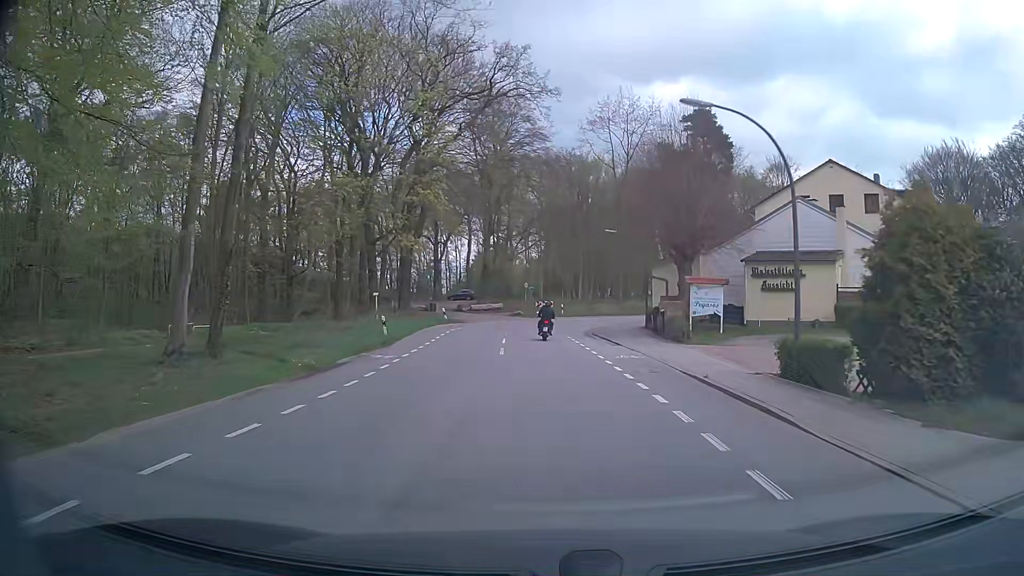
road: secondary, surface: asphalt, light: Day
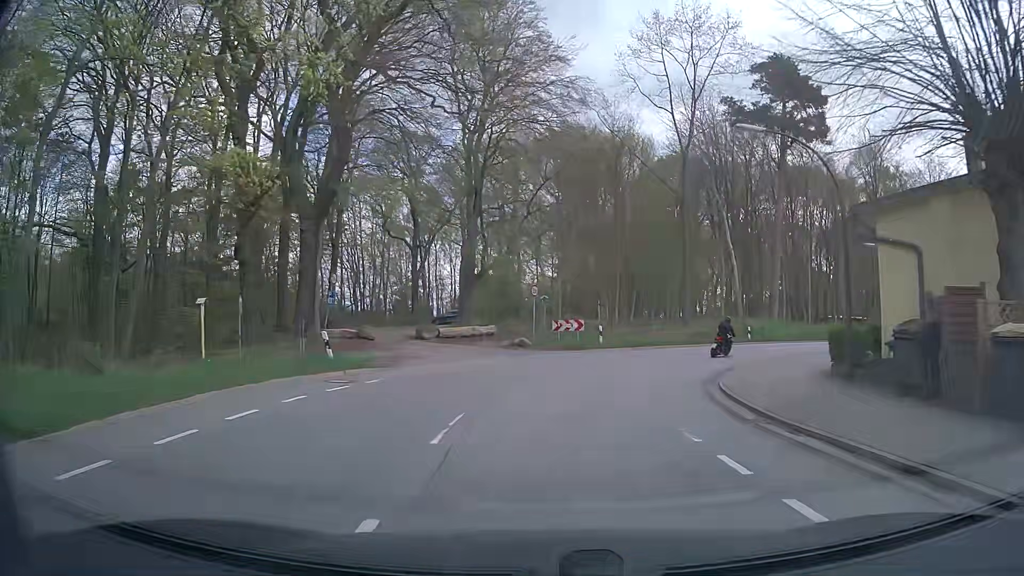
(-0.4, +26.4) m; -1°
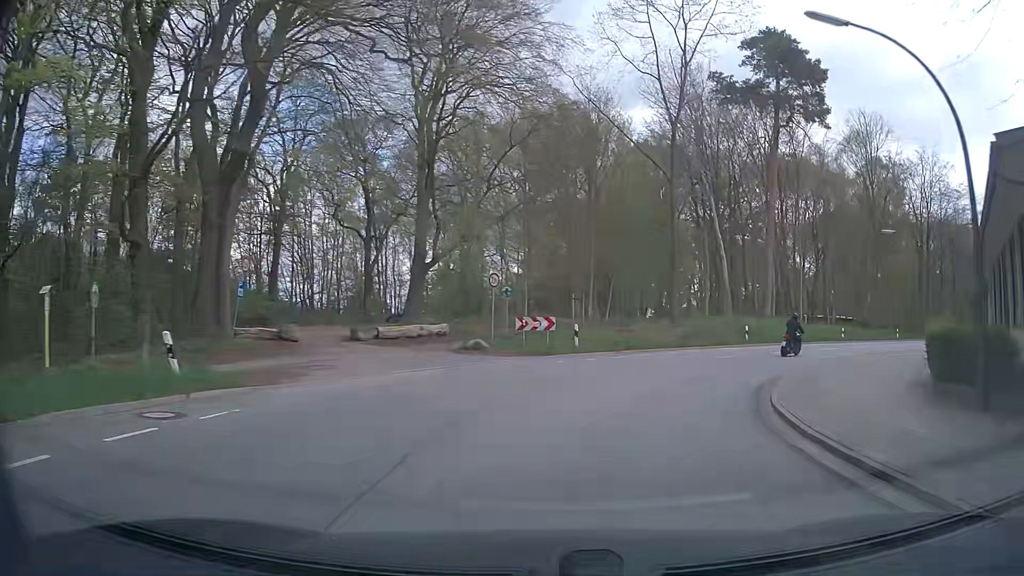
(+0.1, +6.6) m; +2°
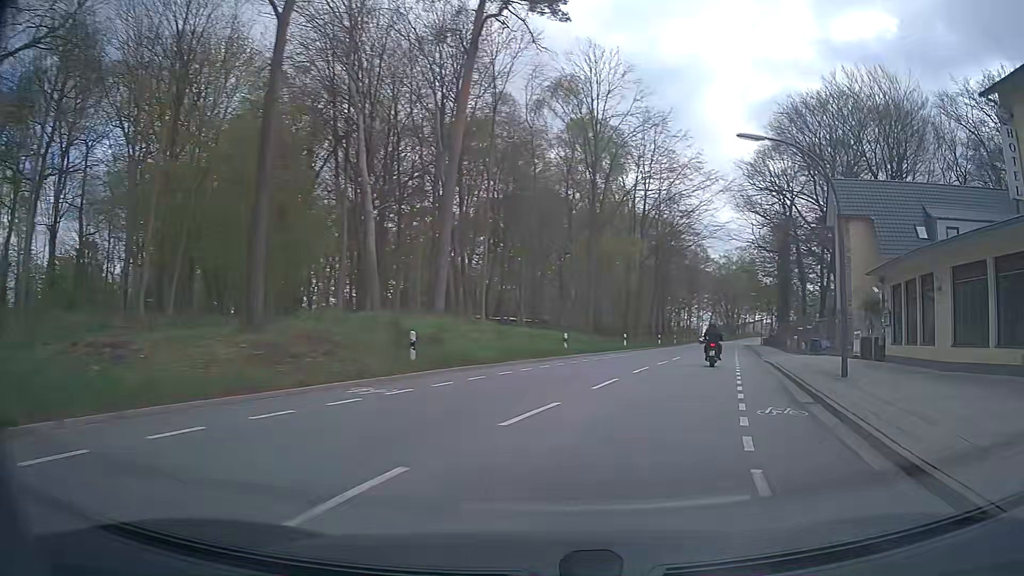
(+4.7, +20.3) m; +29°
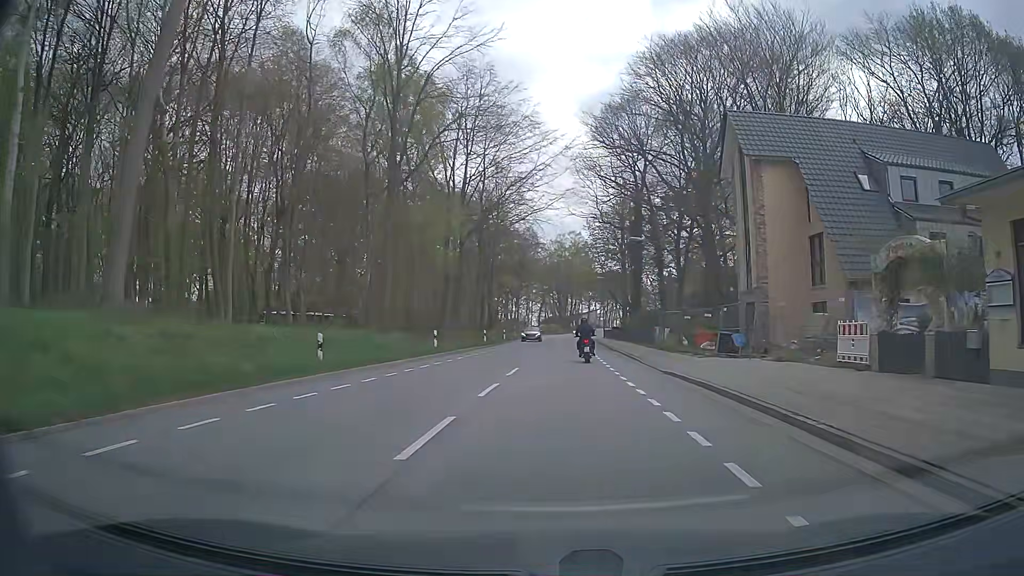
(+2.3, +13.7) m; +17°
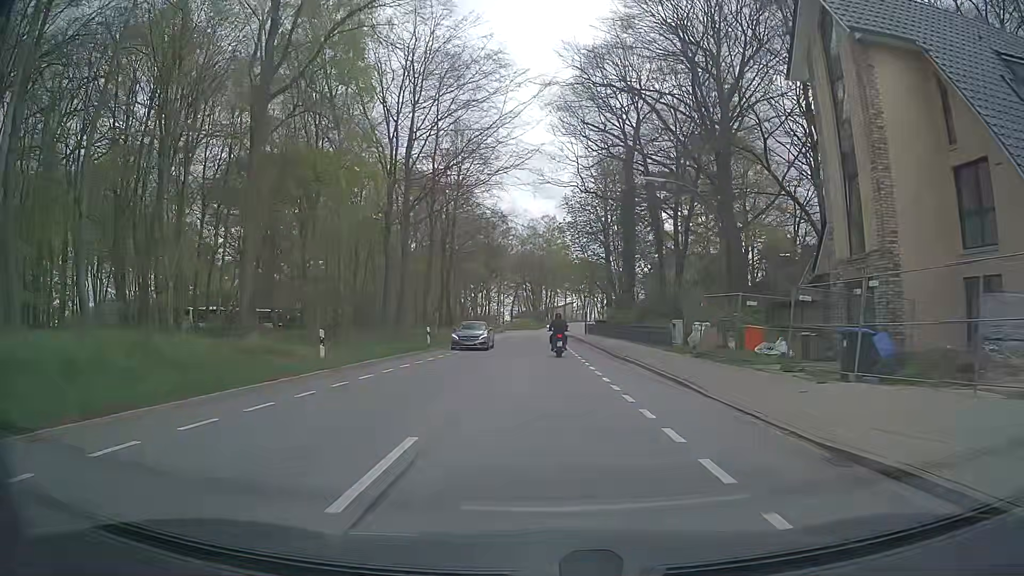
(+0.3, +13.9) m; +2°
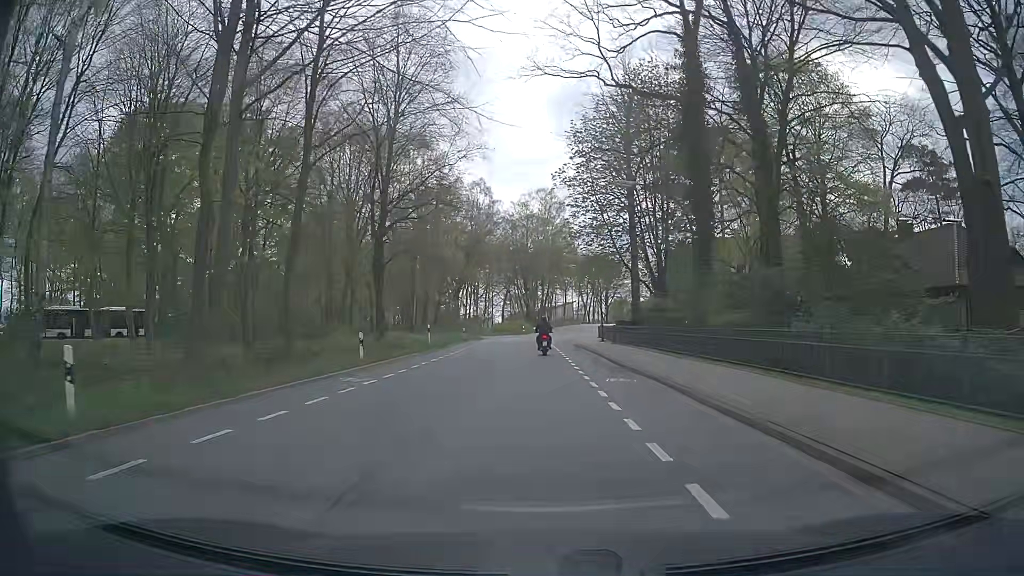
(+0.1, +27.1) m; -1°
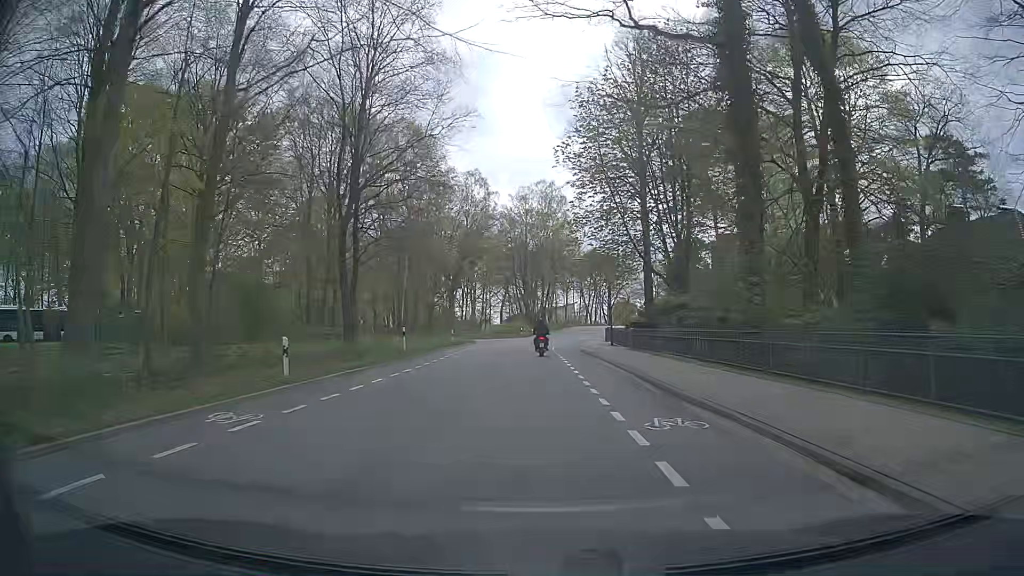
(+0.1, +7.0) m; 0°
(0, +10) (0, +20) (0, +30) (0, +40) (0, +50) (+1, +60) (+3, +70) (+5, +80) (+7, +89) (+9, +99) m
